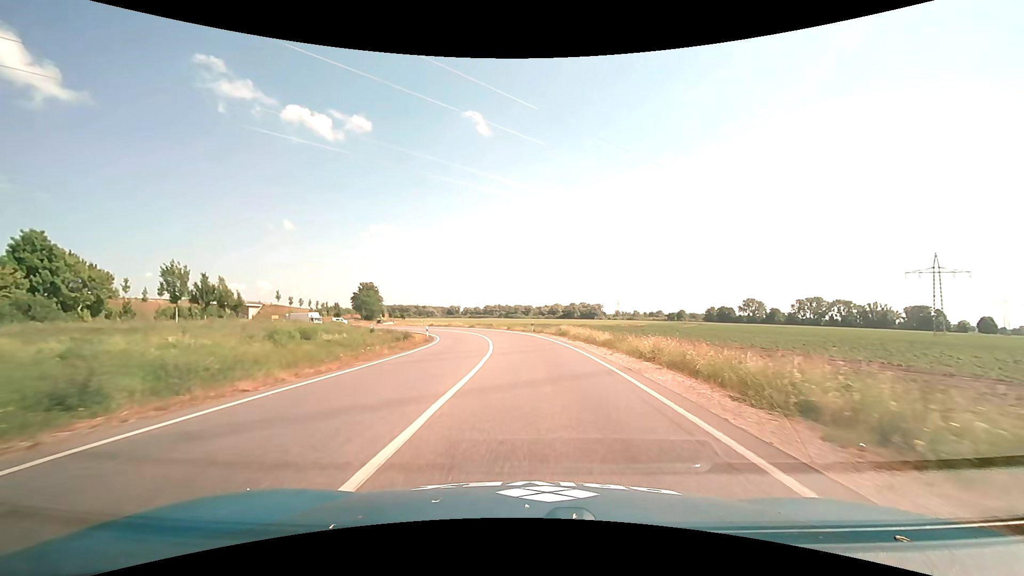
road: primary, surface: asphalt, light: Day
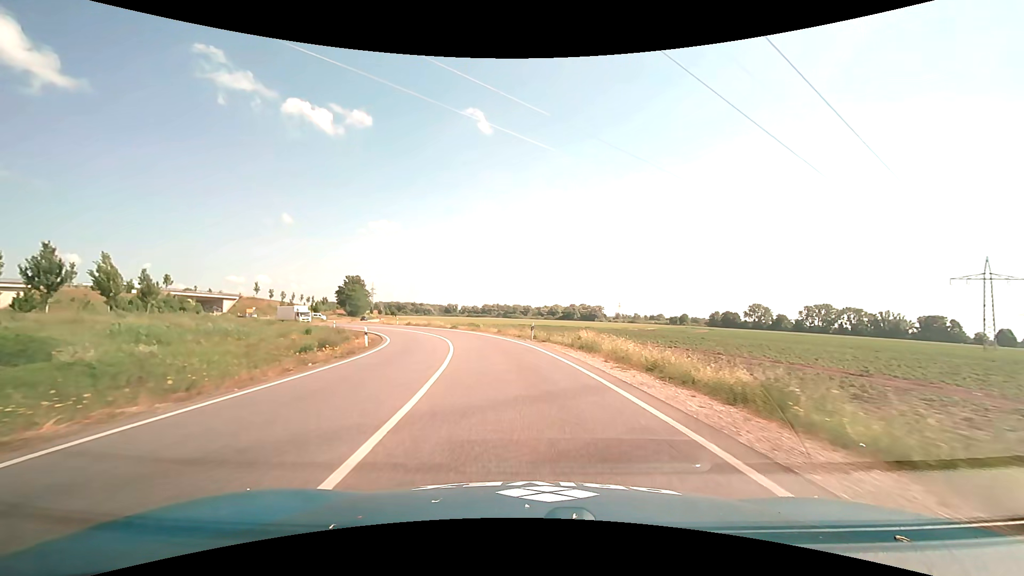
(0.0, +16.3) m; 0°
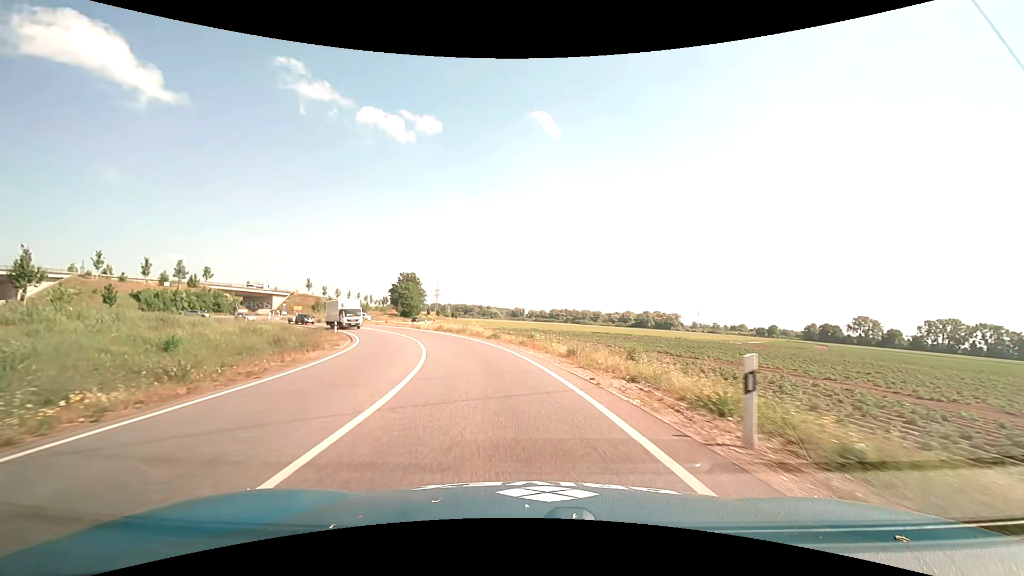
(-1.3, +23.4) m; -8°
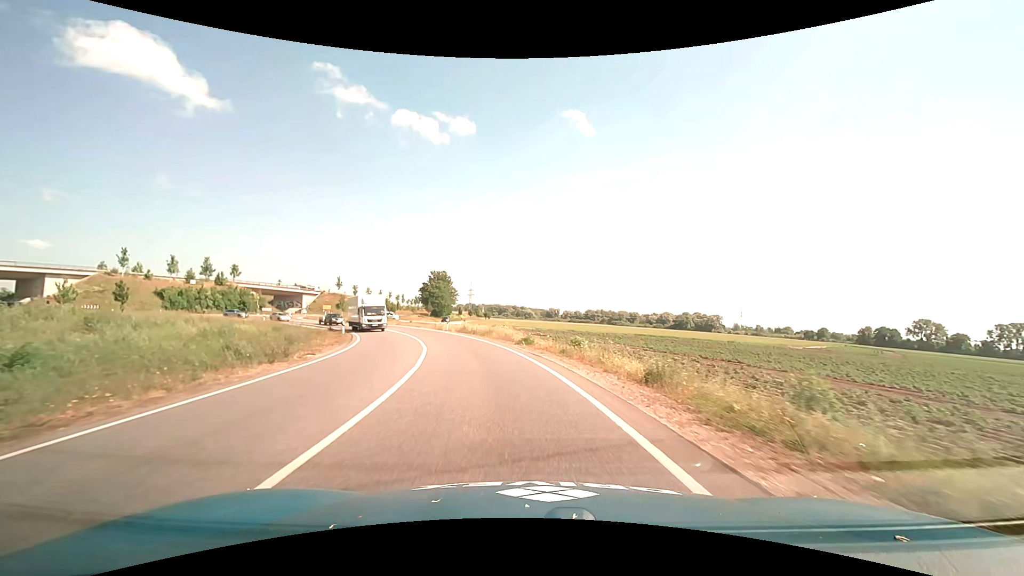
(-0.3, +8.0) m; -4°
(0, +10) (-1, +20) (-3, +30) (-6, +39) (-11, +48) (-15, +57) (-21, +65) (-27, +74) (-33, +82) (-39, +89) m
